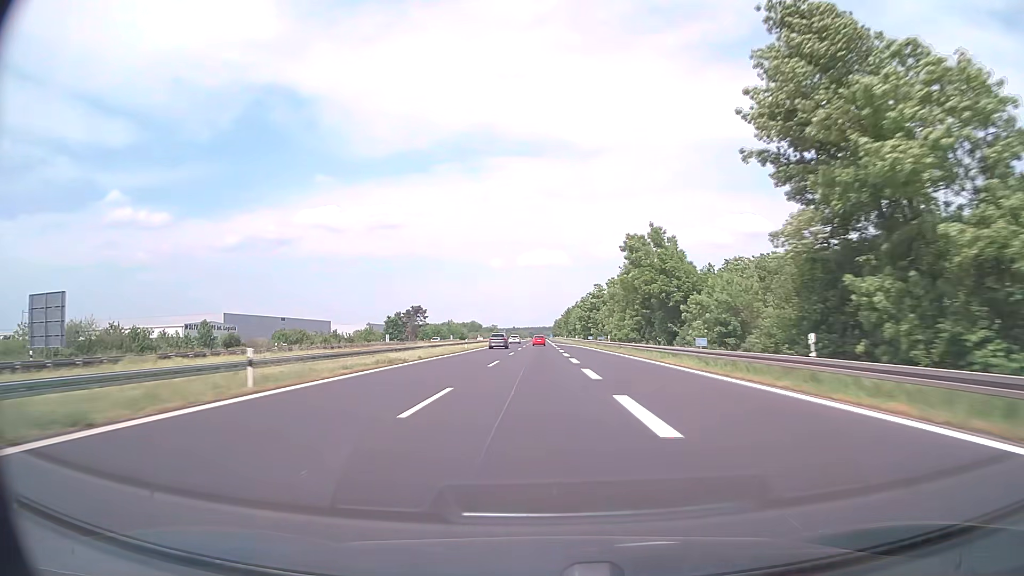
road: motorway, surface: asphalt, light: Day
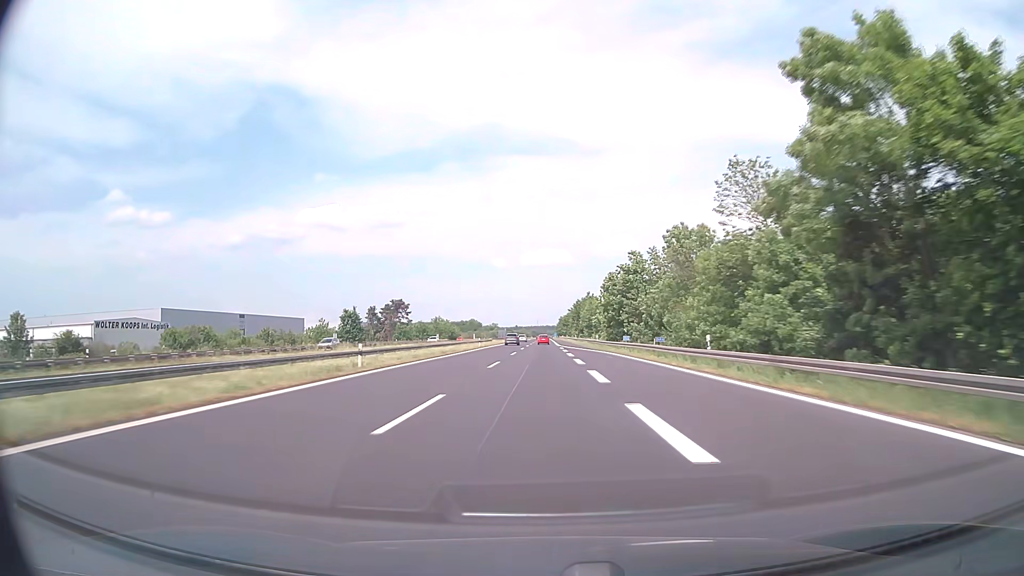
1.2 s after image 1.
(-0.1, +38.1) m; 0°
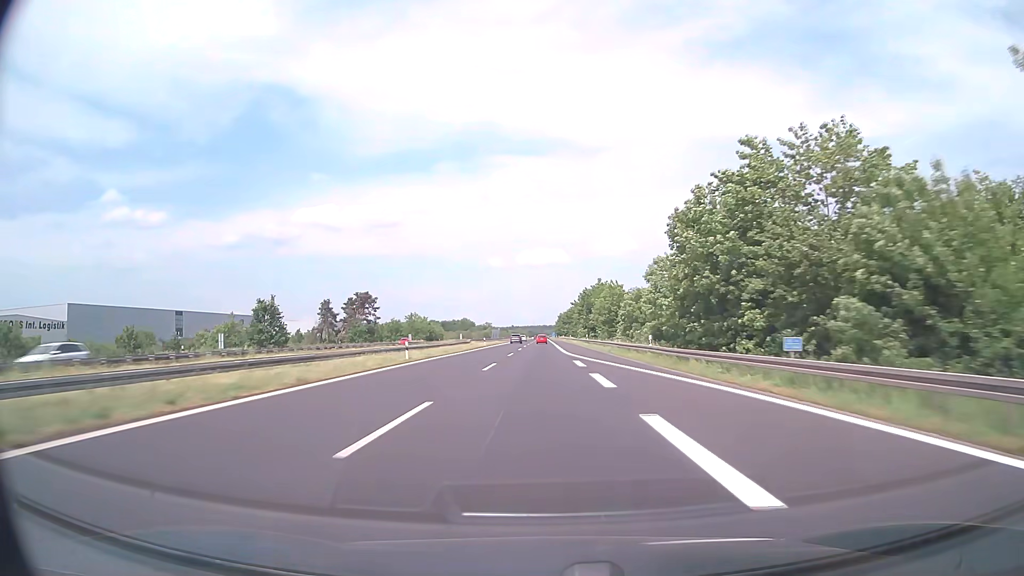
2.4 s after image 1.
(0.0, +38.1) m; 0°
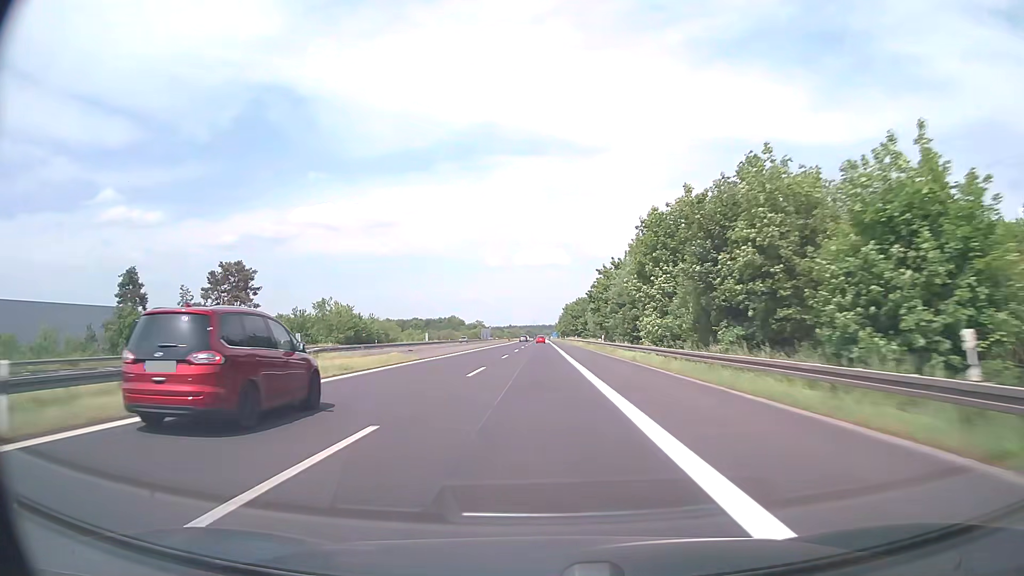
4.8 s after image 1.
(+0.3, +76.3) m; 0°
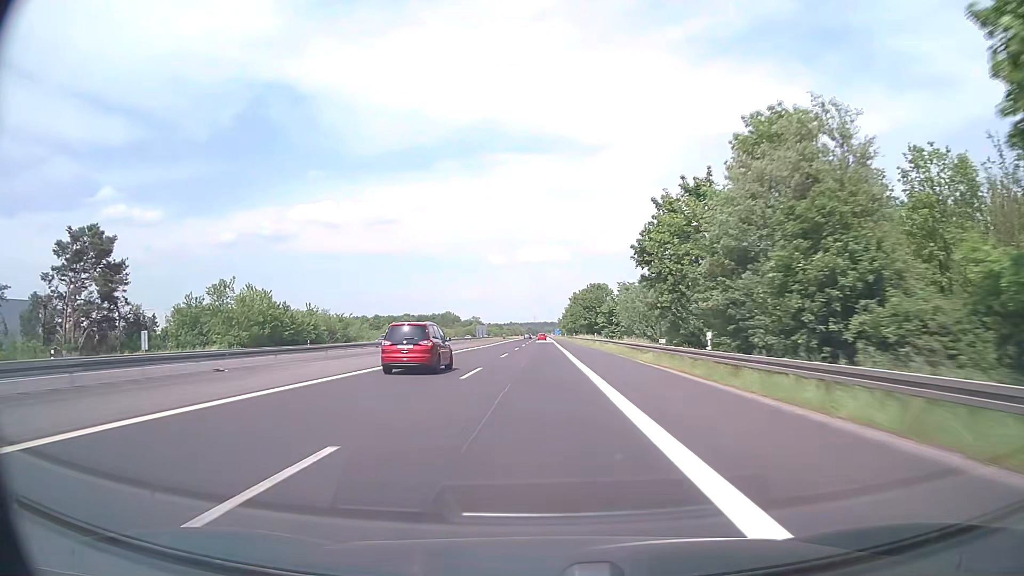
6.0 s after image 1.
(0.0, +38.1) m; 0°
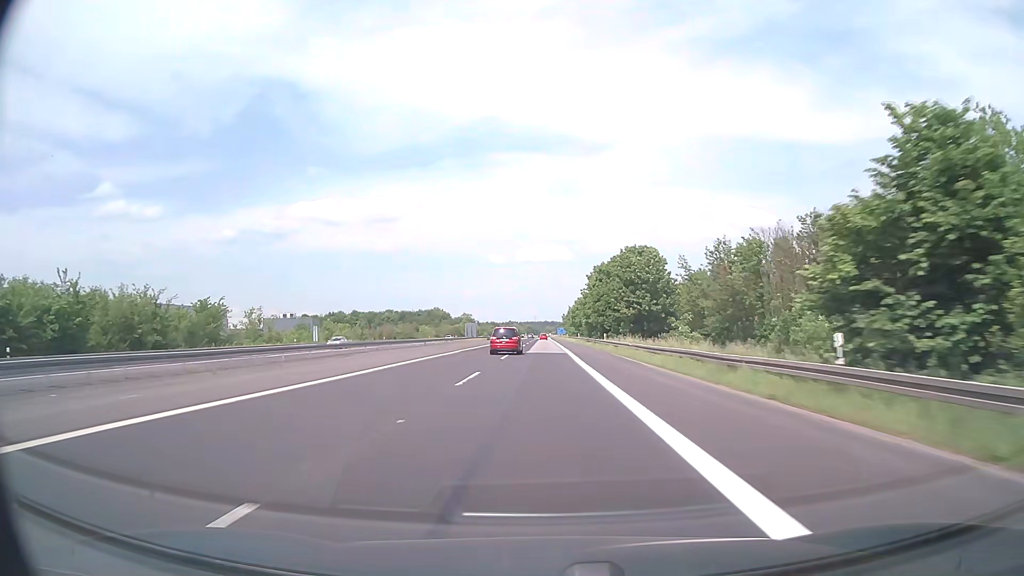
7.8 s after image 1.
(0.0, +57.2) m; 0°
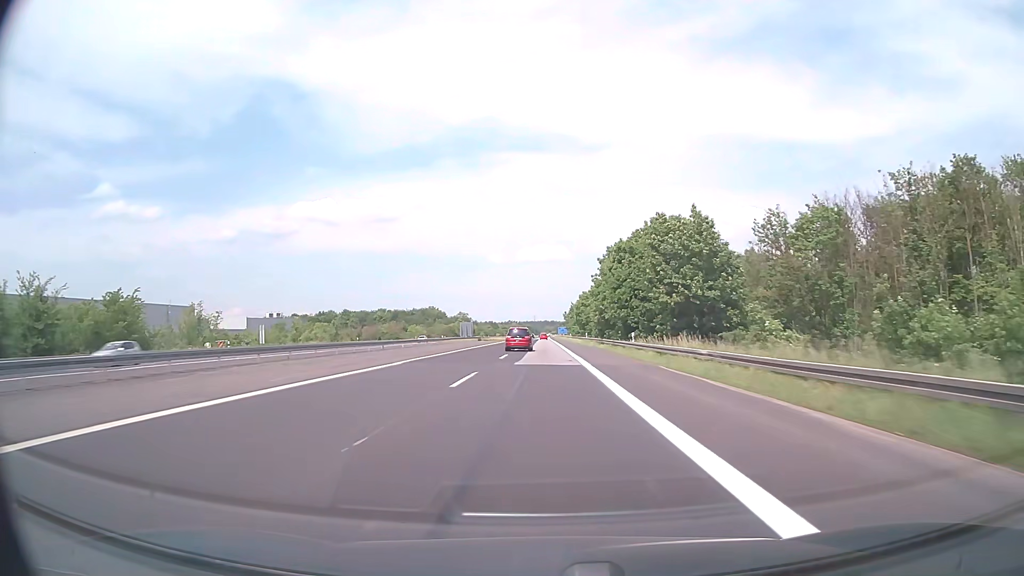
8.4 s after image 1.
(0.0, +19.1) m; 0°
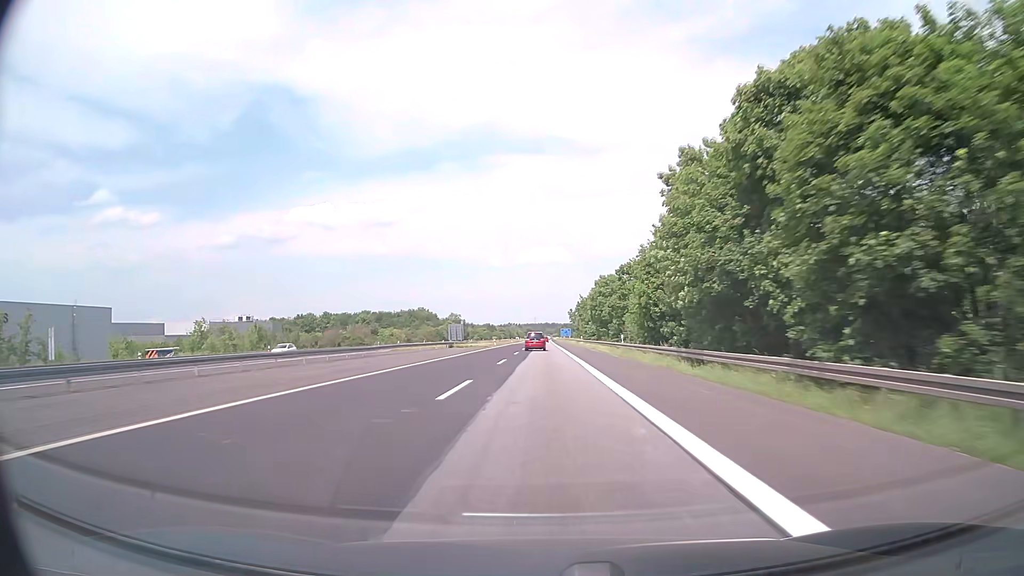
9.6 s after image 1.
(+0.1, +38.1) m; 0°
(0, +10) (0, +20) (0, +30) (0, +40) (0, +50) (0, +60) (0, +70) (0, +80) (0, +90) (0, +100) m
